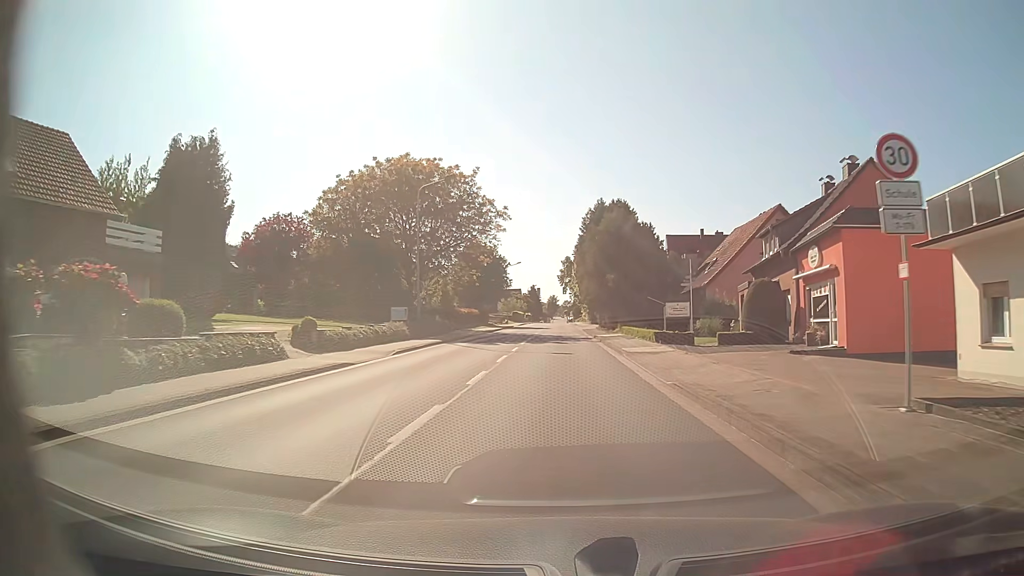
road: tertiary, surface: asphalt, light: Day
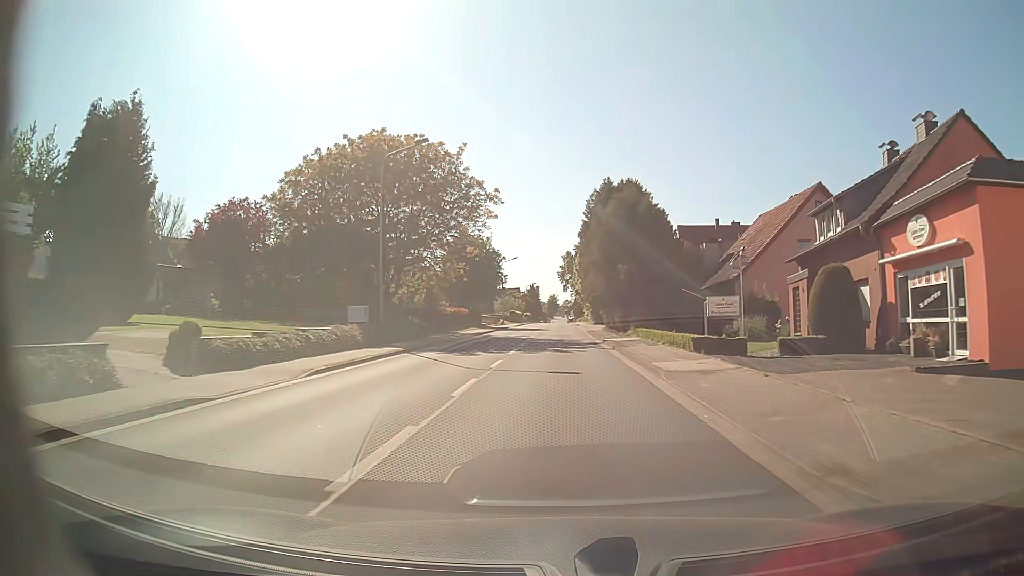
(0.0, +8.1) m; 0°
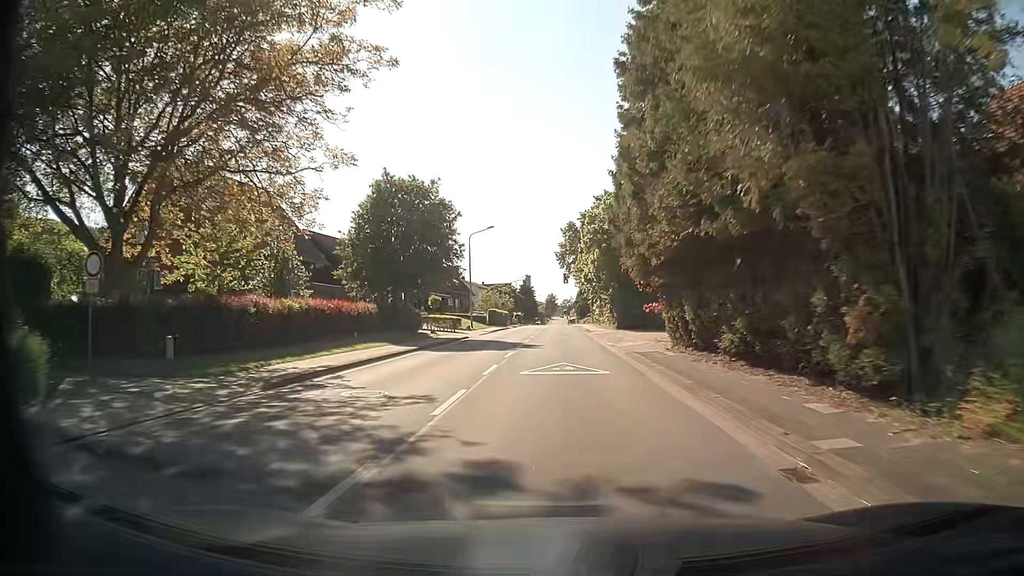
(-0.1, +32.4) m; 0°
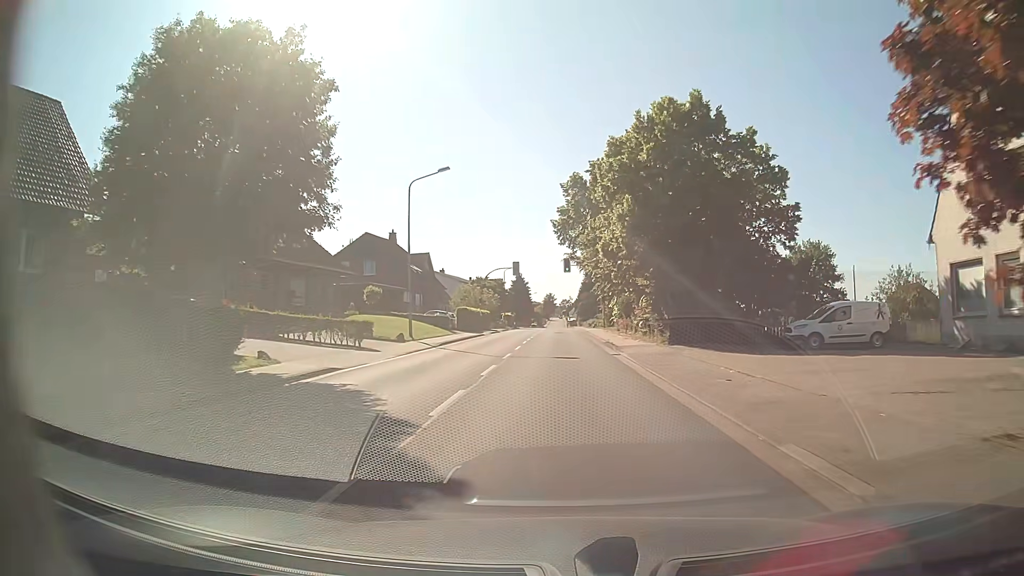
(+0.1, +24.3) m; 0°
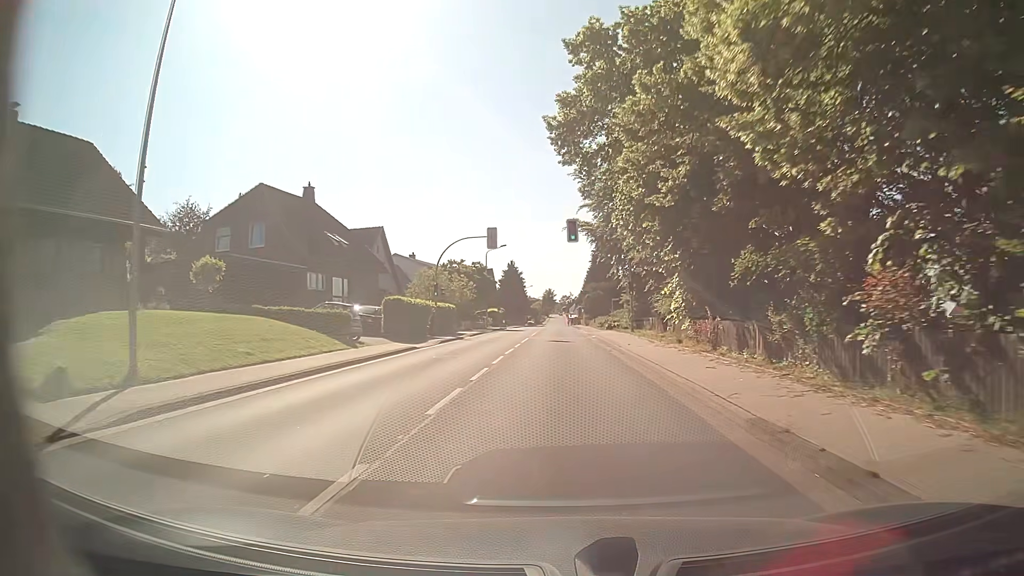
(-0.1, +24.3) m; 0°
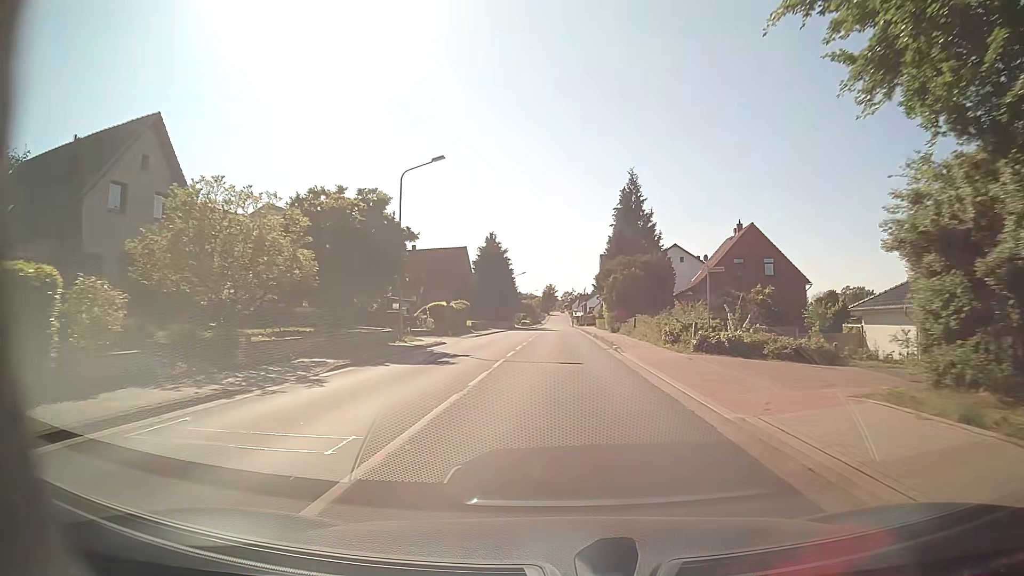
(+0.1, +40.7) m; 0°
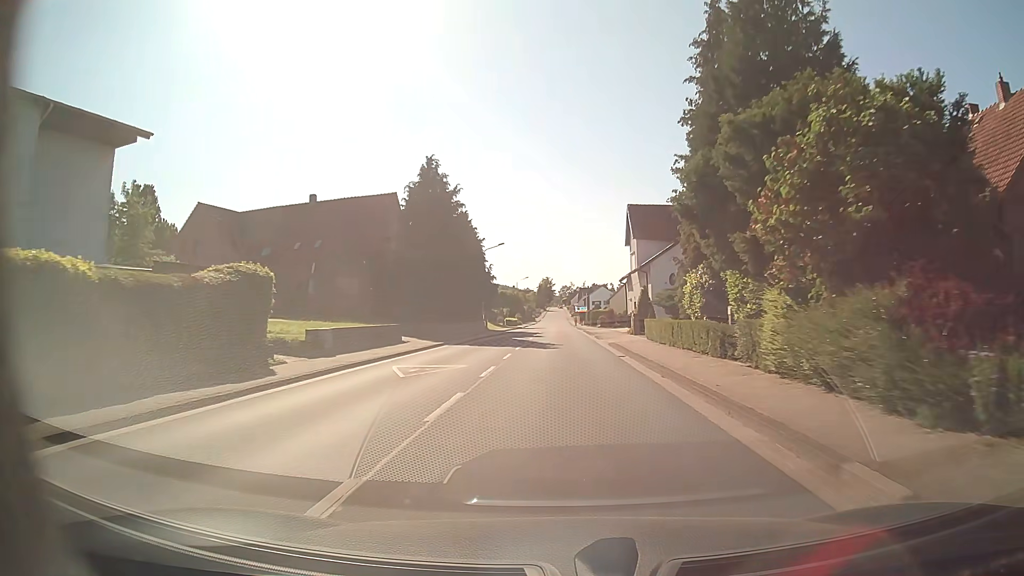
(+0.3, +40.7) m; +1°
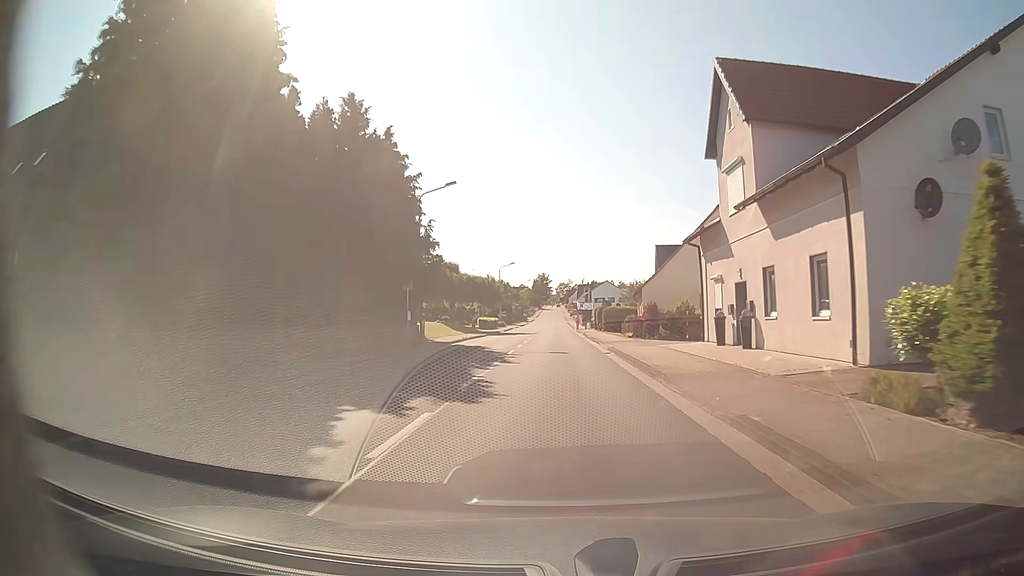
(0.0, +32.5) m; +1°
(0, +10) (0, +20) (0, +30) (-1, +40) (-1, +50) (-1, +60) (-1, +70) (-1, +80) (-1, +90) (-1, +100) m
